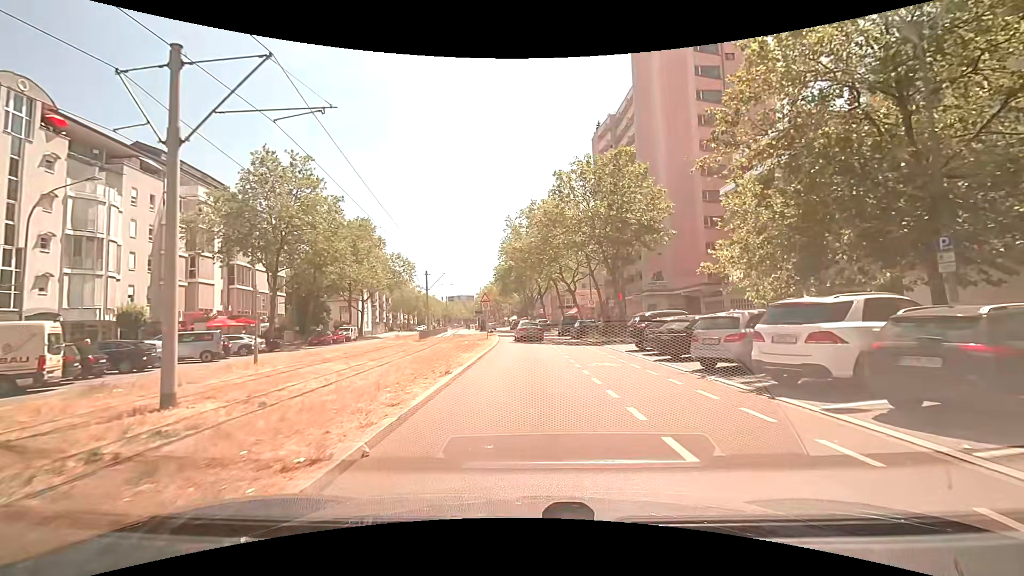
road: tertiary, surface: asphalt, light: Day
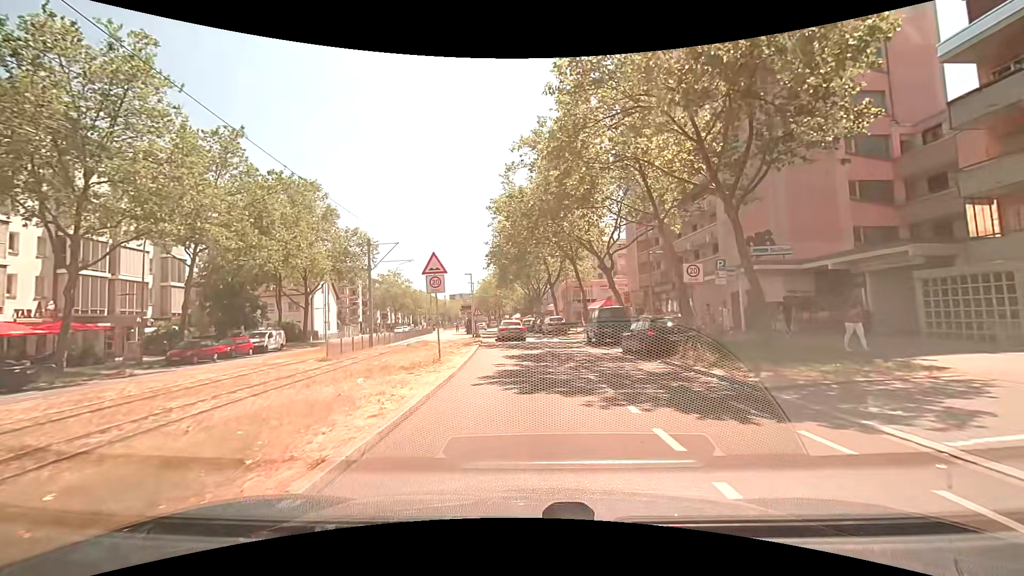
(+0.1, +21.6) m; -1°
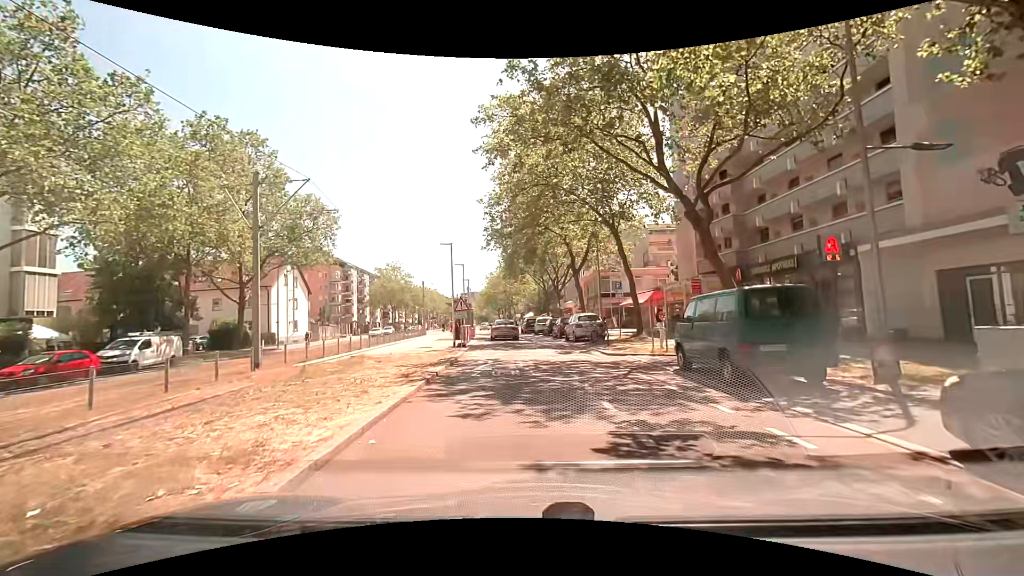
(+0.1, +15.6) m; -1°
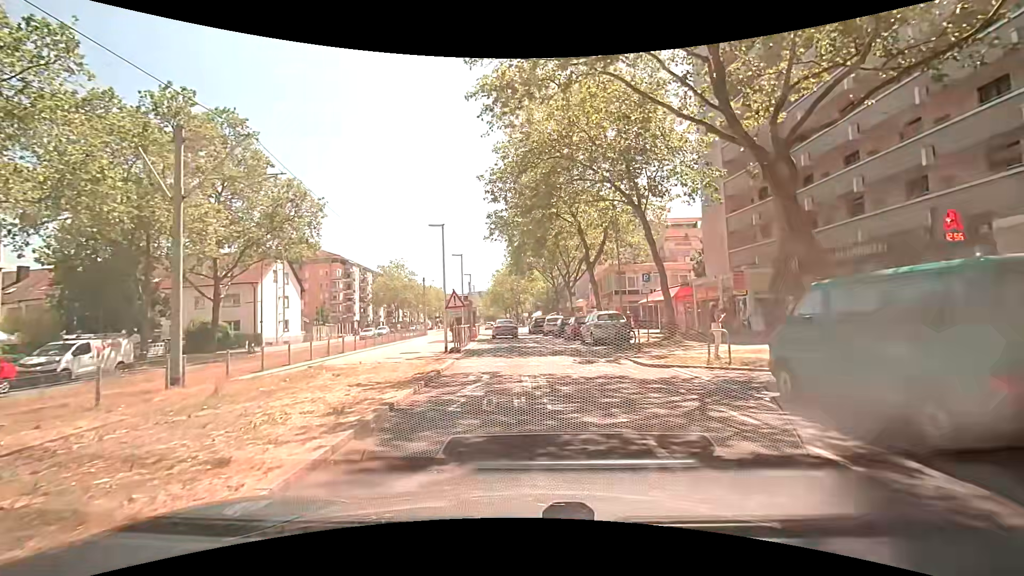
(0.0, +4.7) m; -3°
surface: paving_stones
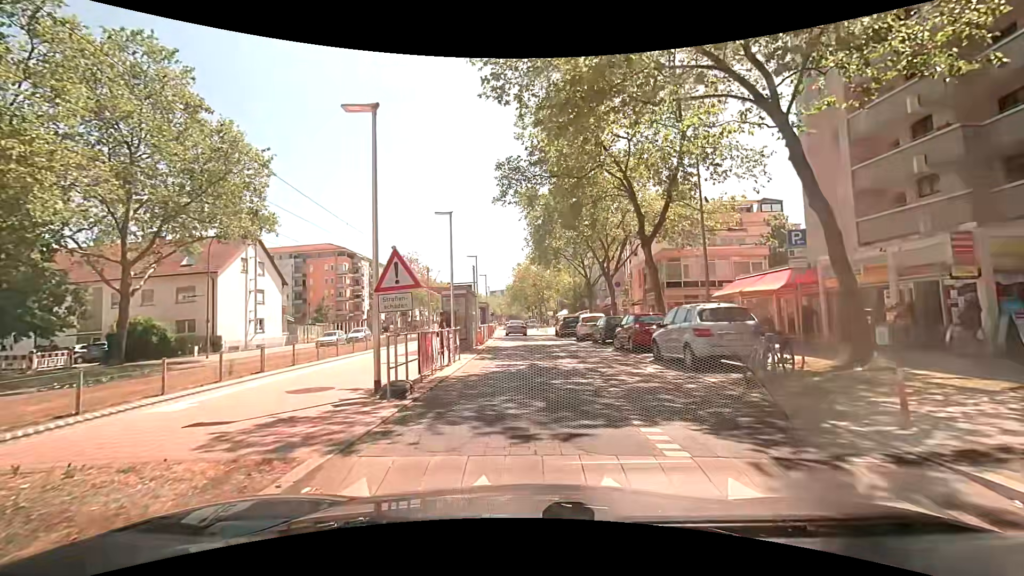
(+0.3, +11.4) m; -1°
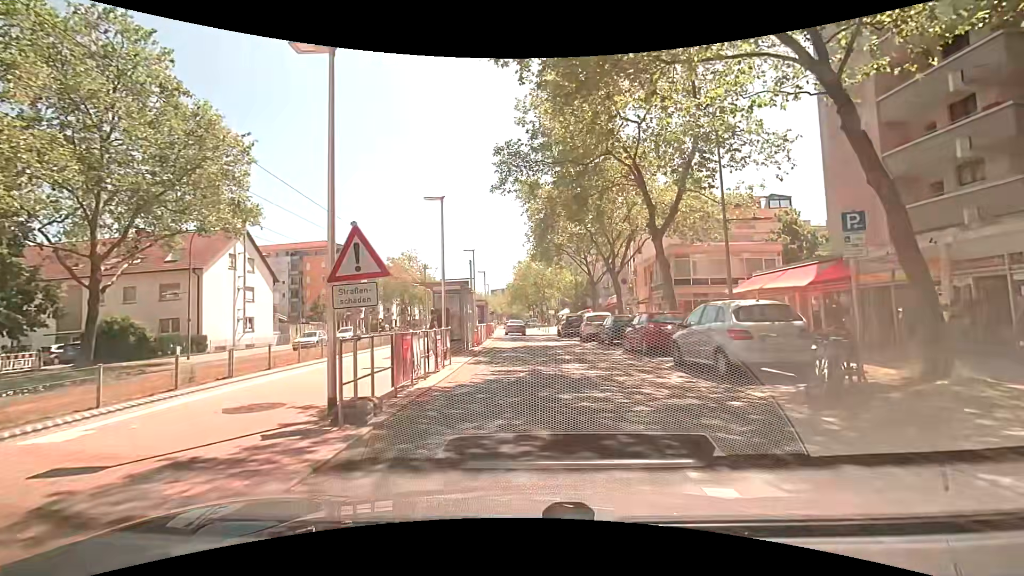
(0.0, +2.0) m; -2°
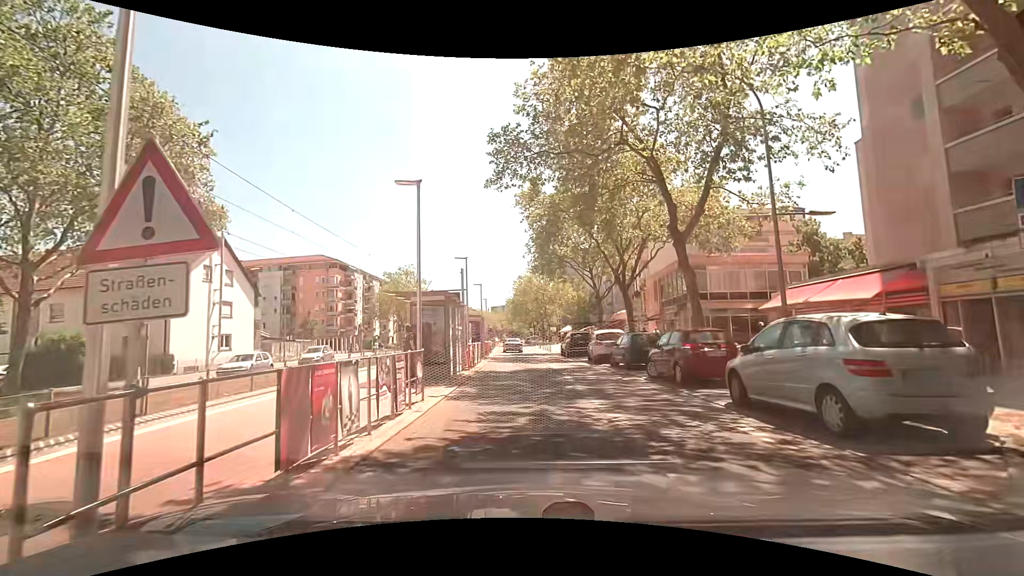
(+0.1, +3.6) m; +2°
